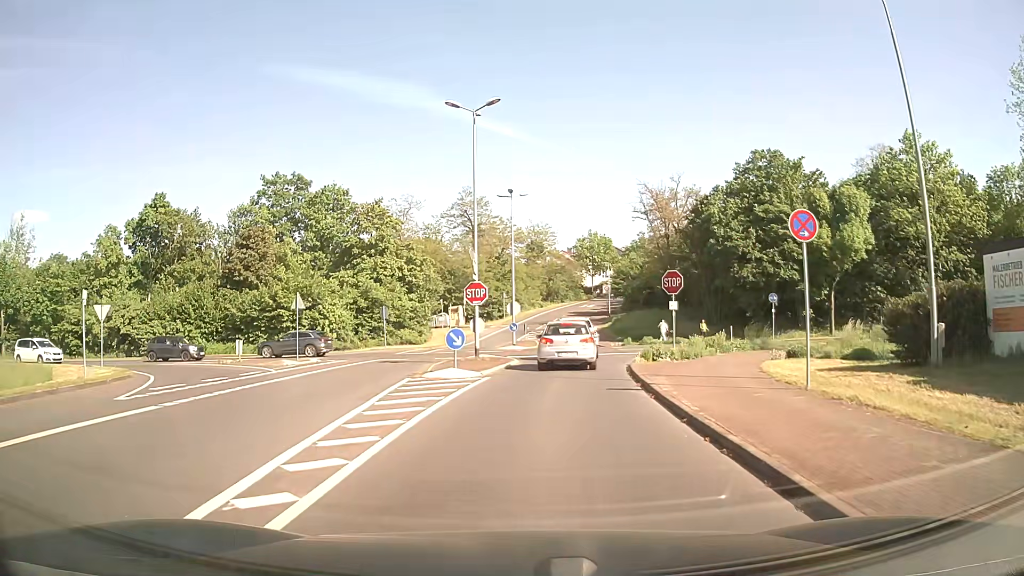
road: tertiary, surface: asphalt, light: Day
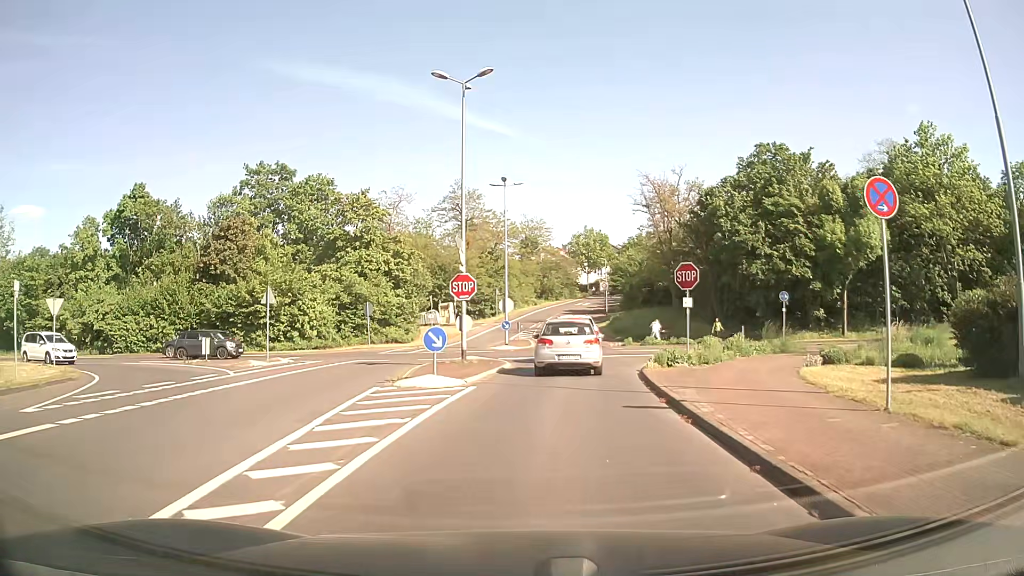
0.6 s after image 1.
(0.0, +3.1) m; -1°
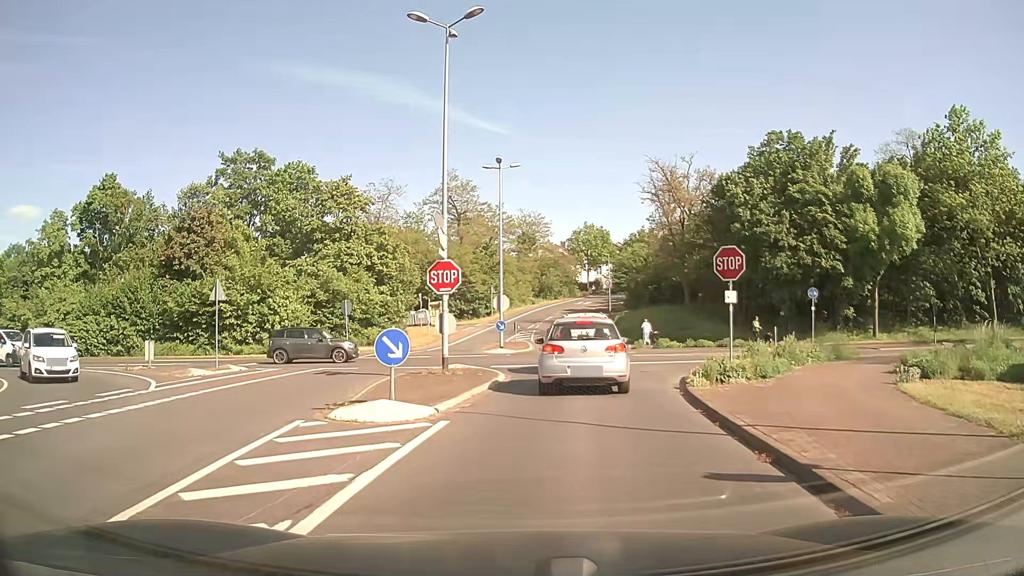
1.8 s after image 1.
(+0.1, +4.9) m; +1°
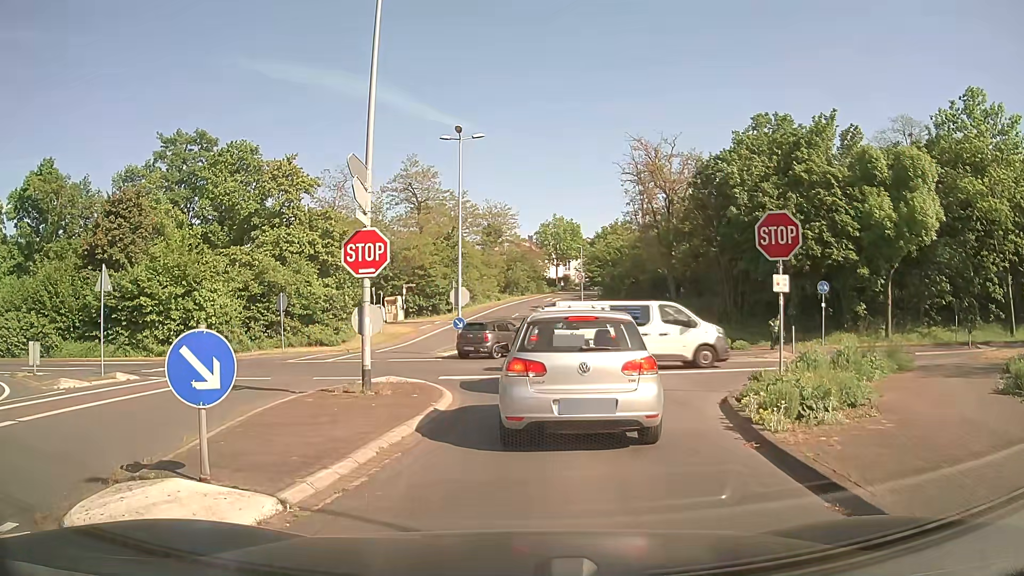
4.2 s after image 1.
(+0.1, +5.4) m; +2°
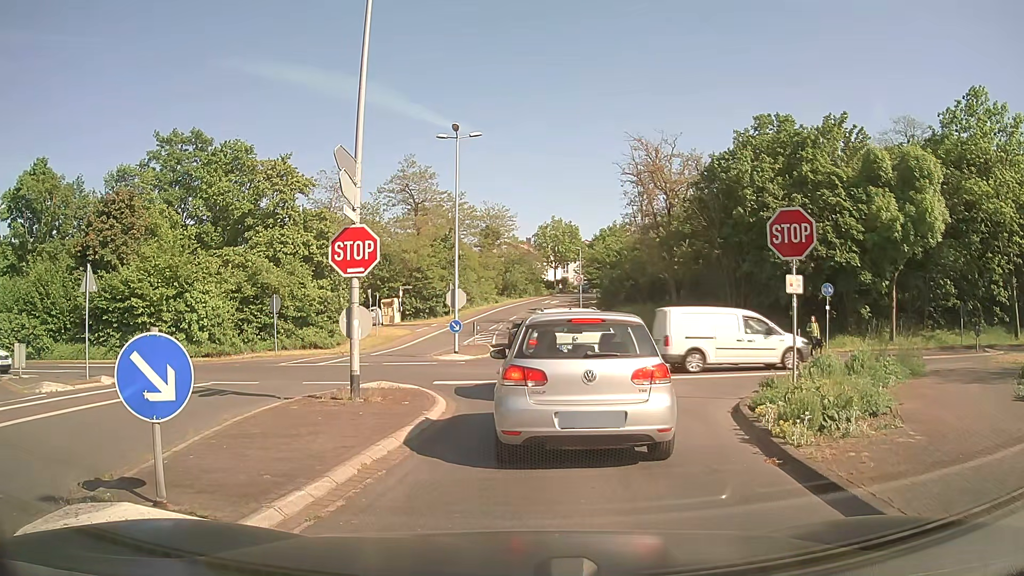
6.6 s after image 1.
(0.0, +0.7) m; 0°
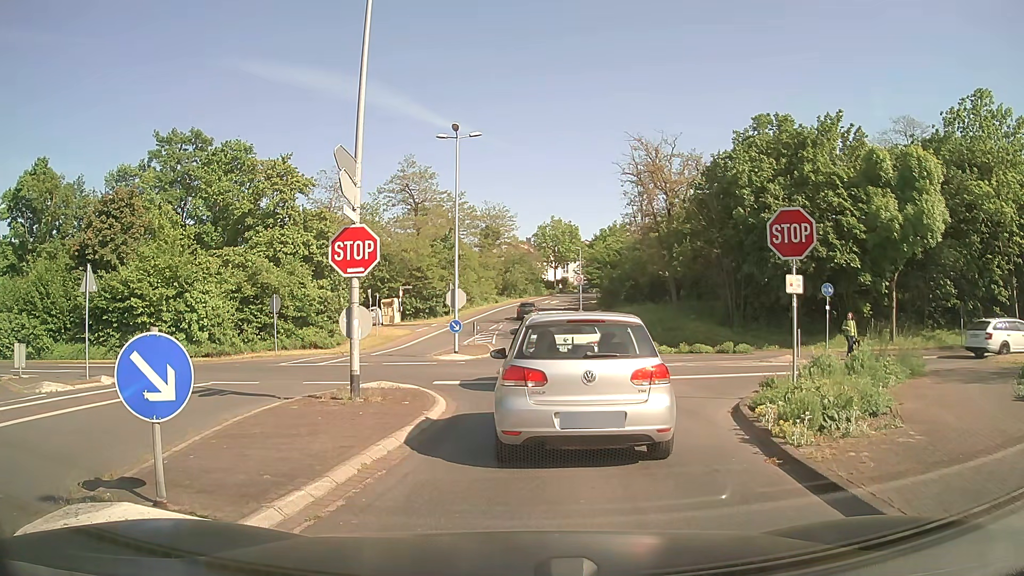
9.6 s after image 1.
(0.0, 0.0) m; 0°
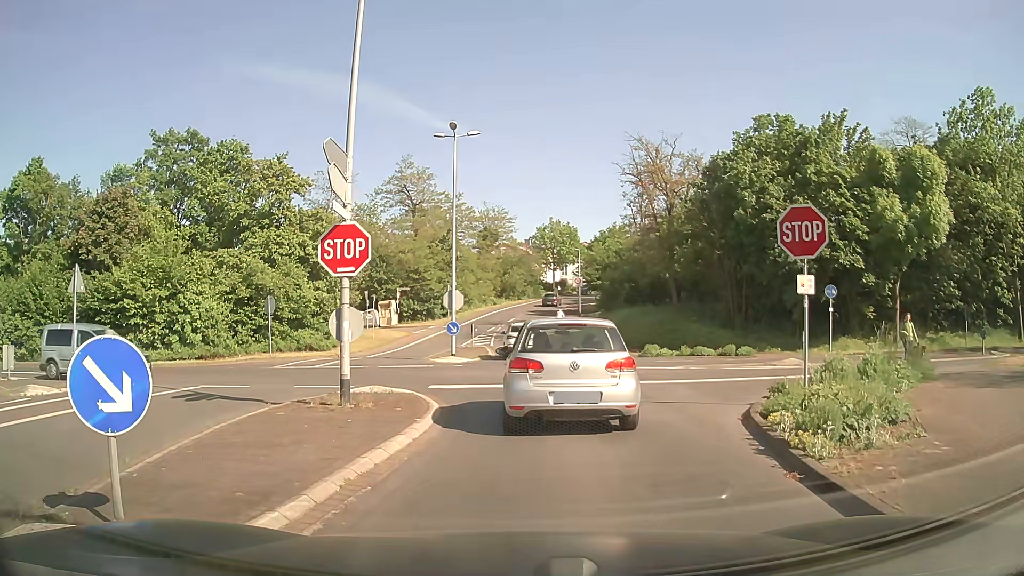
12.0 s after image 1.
(0.0, +0.6) m; 0°
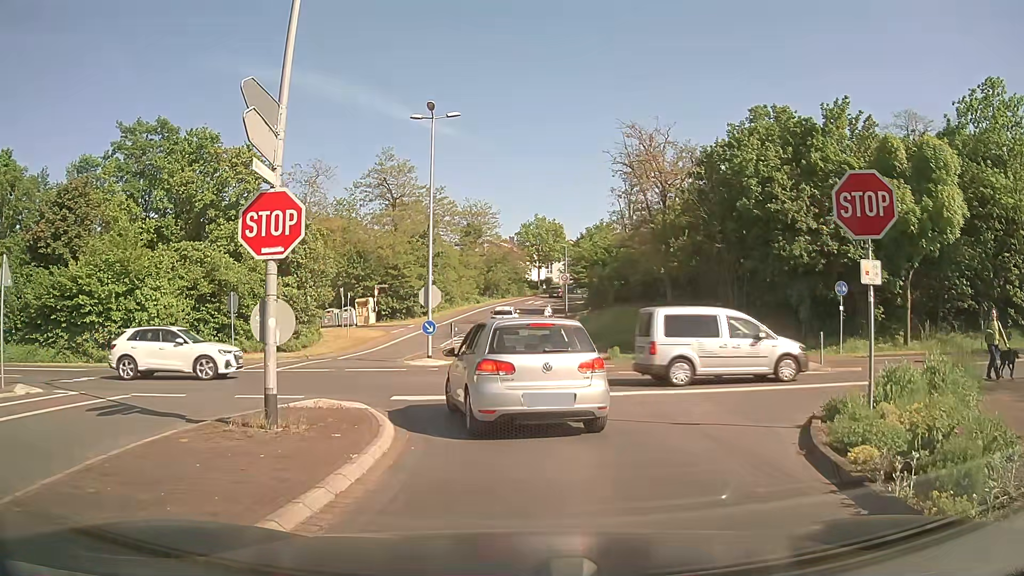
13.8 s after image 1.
(+0.1, +2.8) m; +3°
